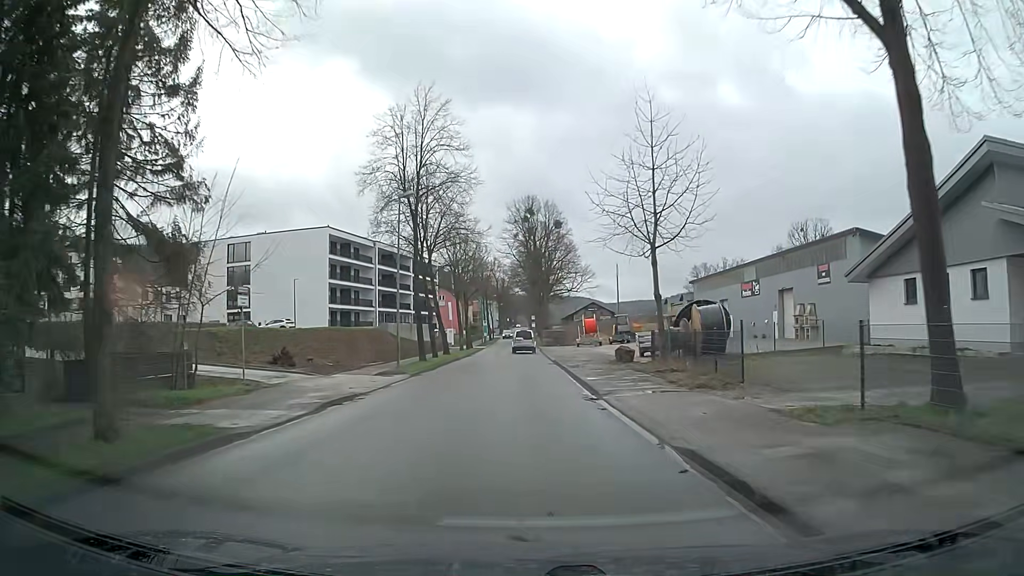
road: tertiary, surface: asphalt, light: Day
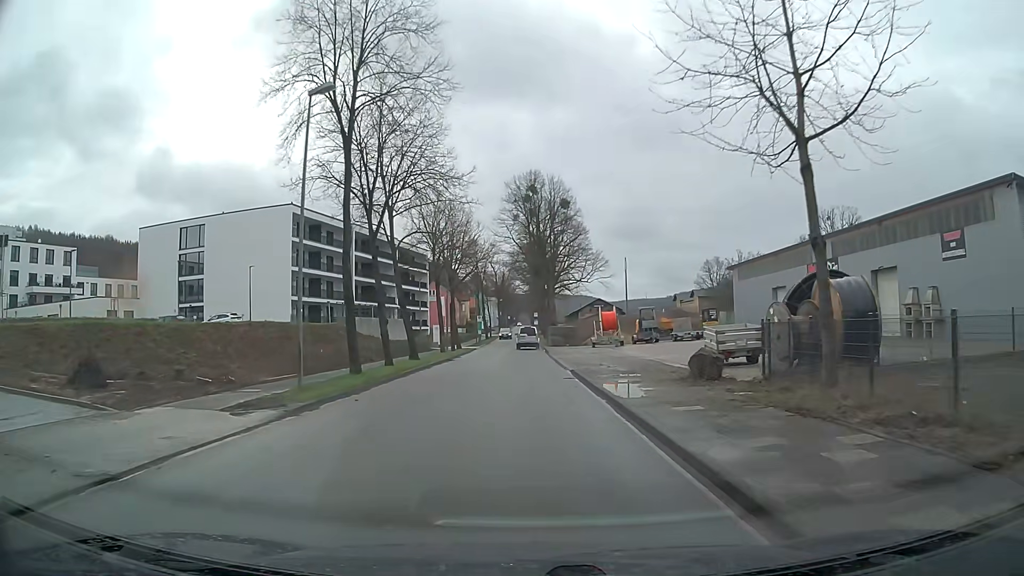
(+0.1, +14.3) m; 0°
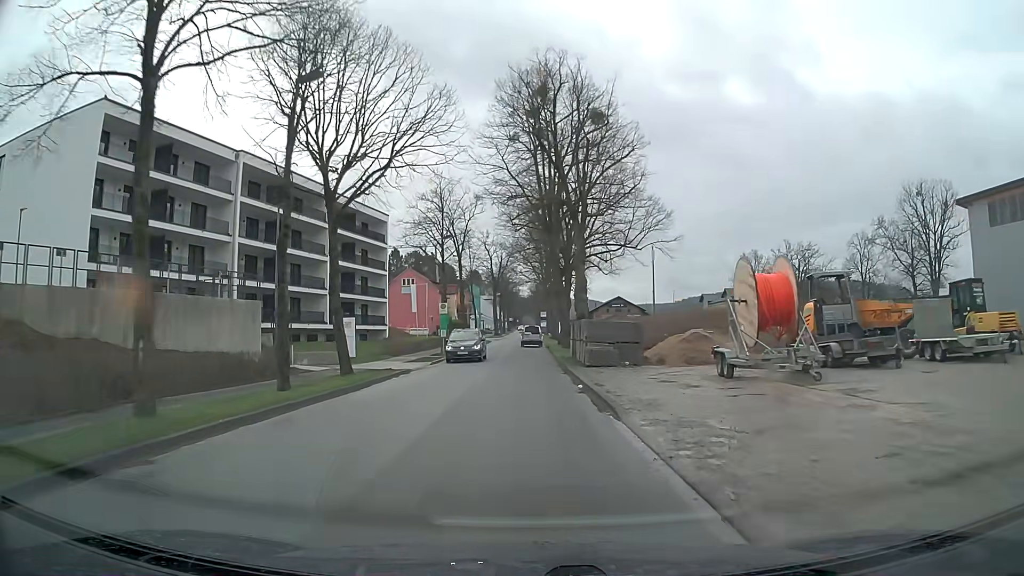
(0.0, +36.1) m; 0°
(0, +10) (0, +20) (0, +30) (0, +40) (0, +50) (0, +60) (0, +70) (0, +80) (0, +90) (0, +100) m
